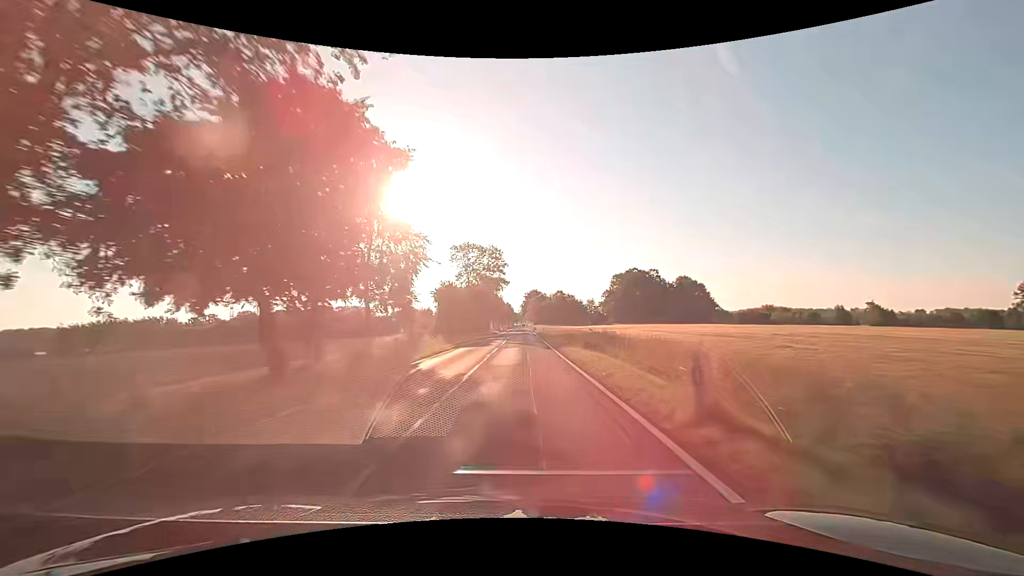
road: secondary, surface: asphalt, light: Day
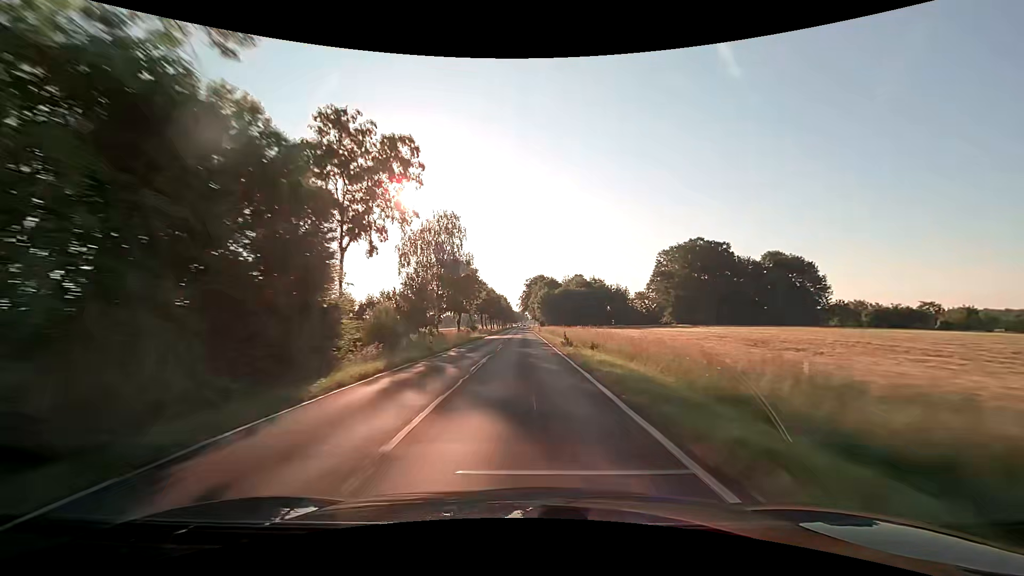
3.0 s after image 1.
(+0.1, +79.0) m; 0°
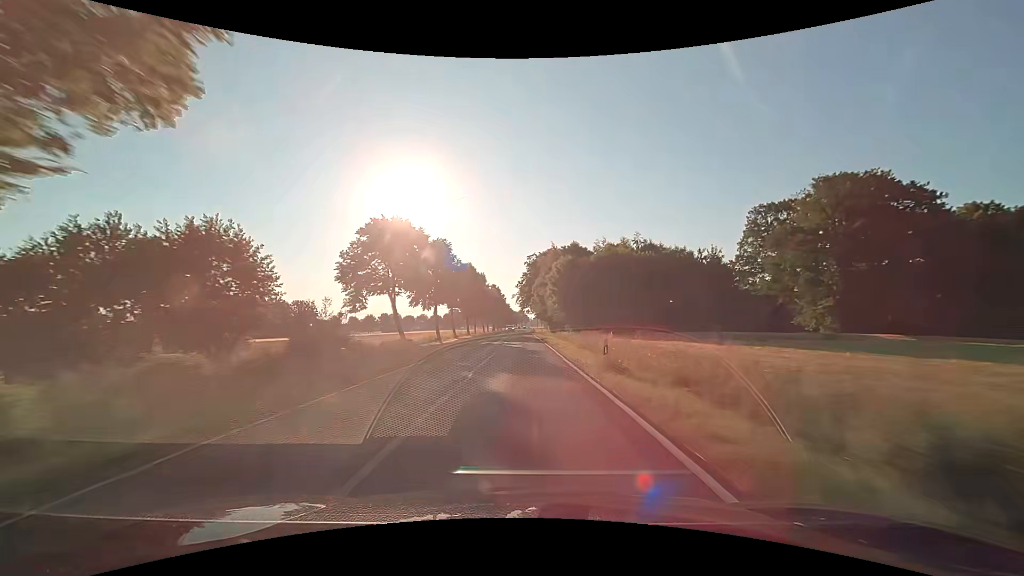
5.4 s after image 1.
(+0.1, +63.2) m; 0°
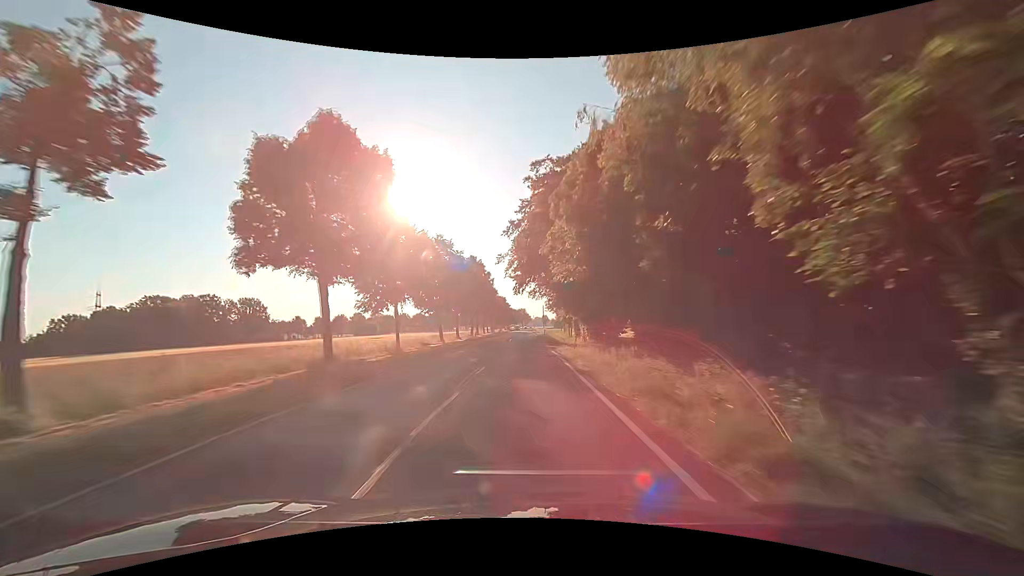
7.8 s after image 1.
(0.0, +63.2) m; 0°
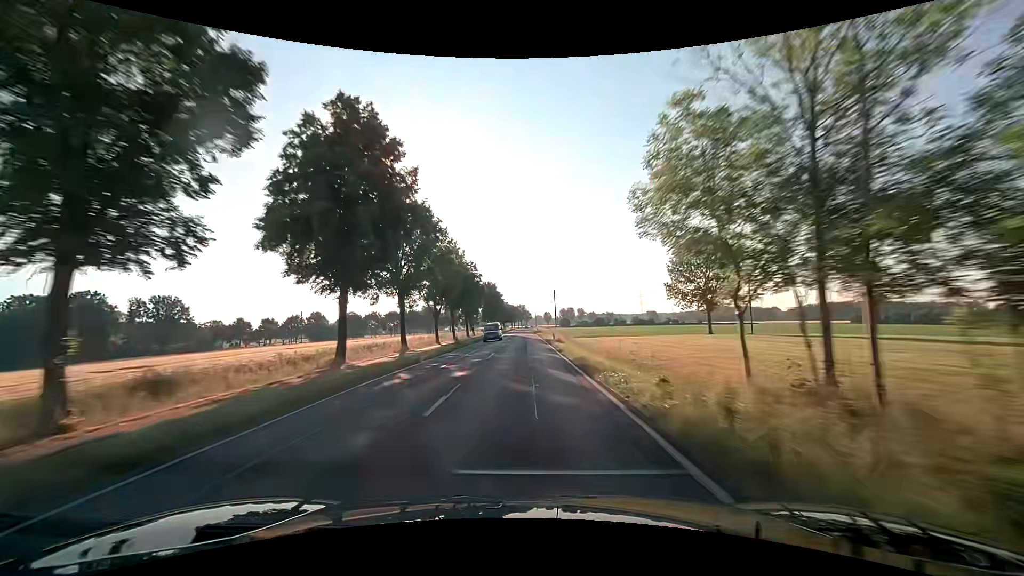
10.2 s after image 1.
(-0.1, +63.2) m; 0°
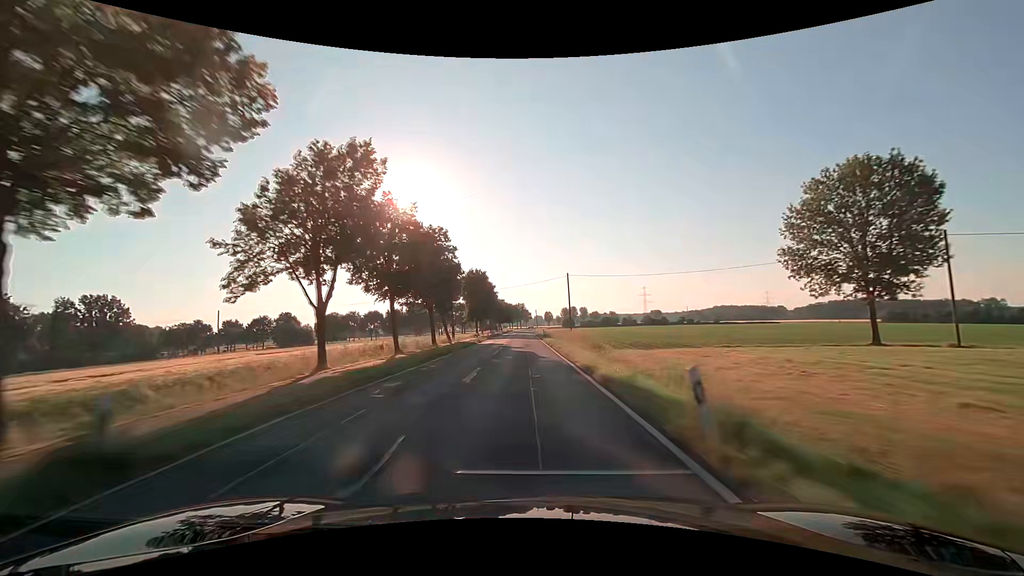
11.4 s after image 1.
(-0.2, +31.6) m; 0°
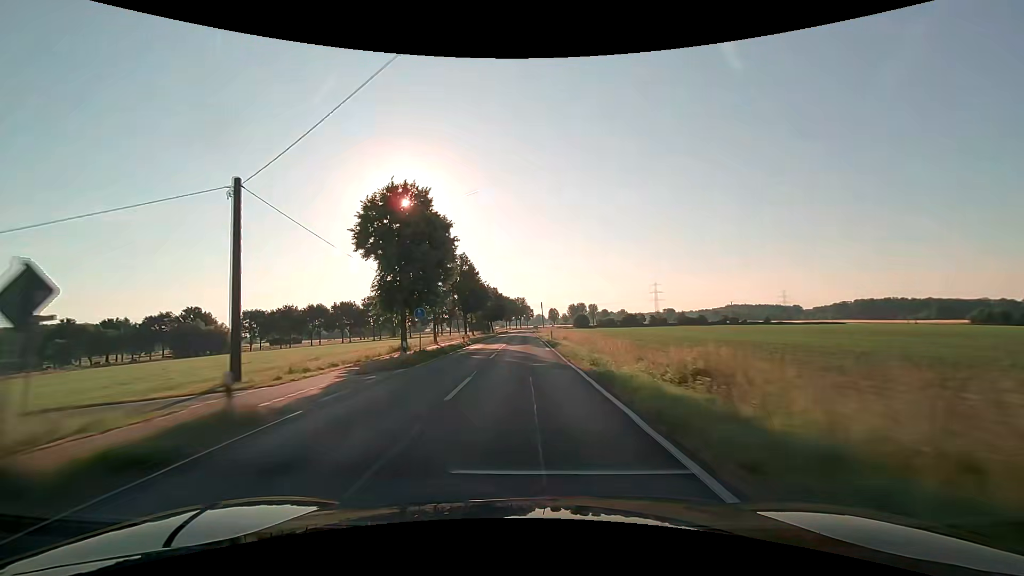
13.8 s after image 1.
(0.0, +63.2) m; 0°
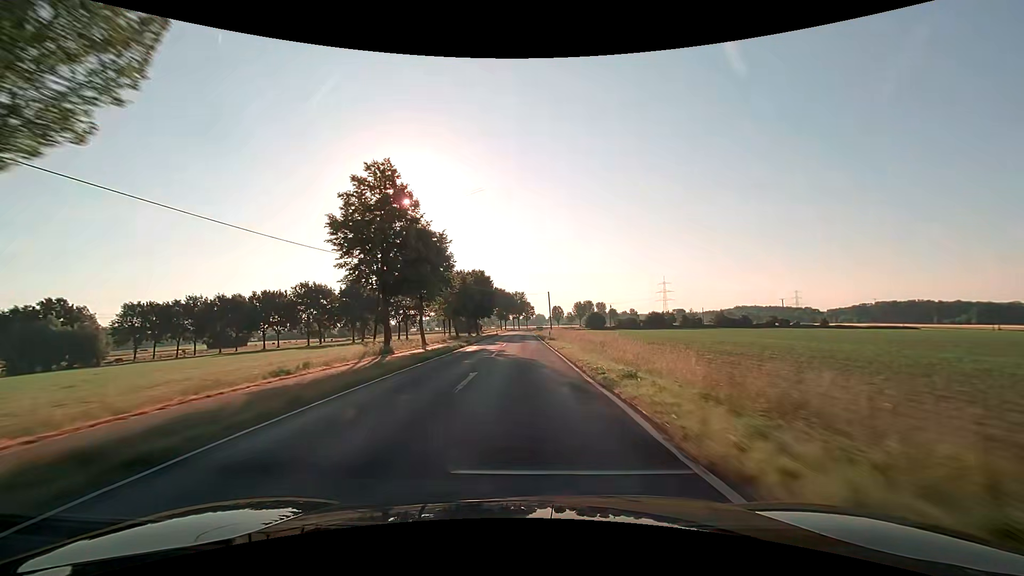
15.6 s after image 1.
(+0.1, +47.4) m; 0°
(0, +10) (0, +20) (0, +30) (0, +40) (0, +50) (0, +60) (0, +70) (0, +80) (0, +90) (0, +100) m
